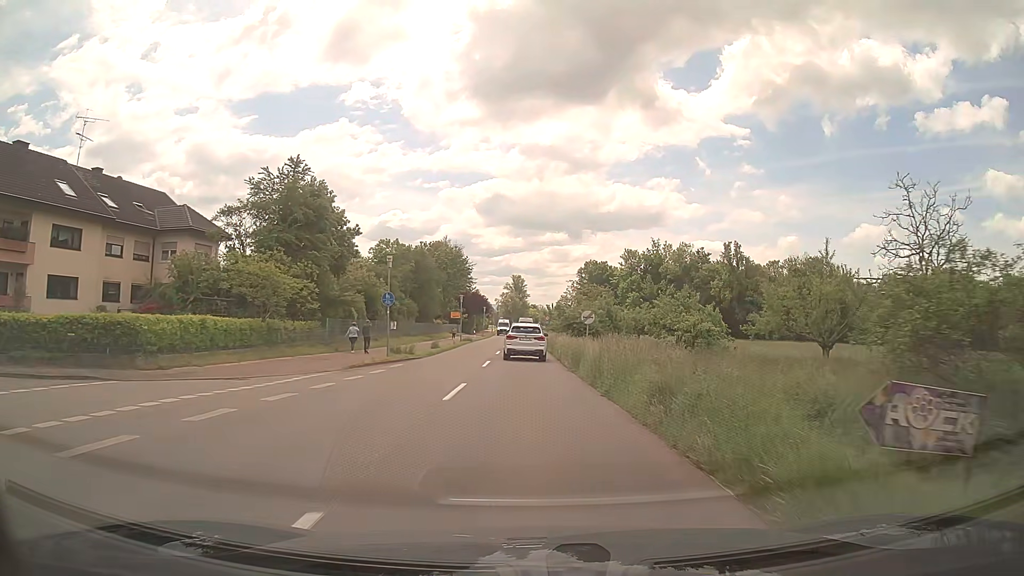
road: secondary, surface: asphalt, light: Day
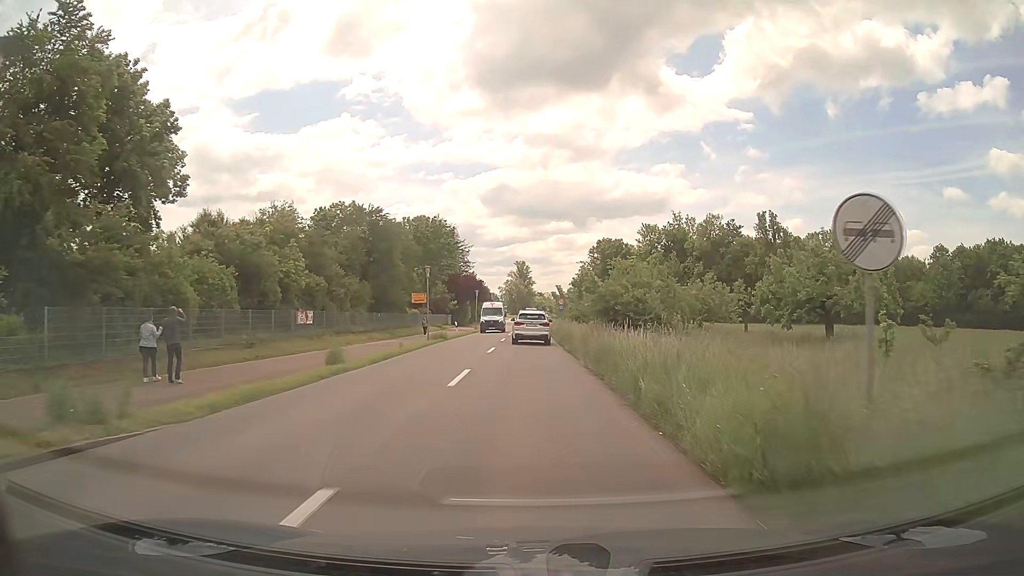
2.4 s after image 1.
(-0.1, +23.4) m; 0°
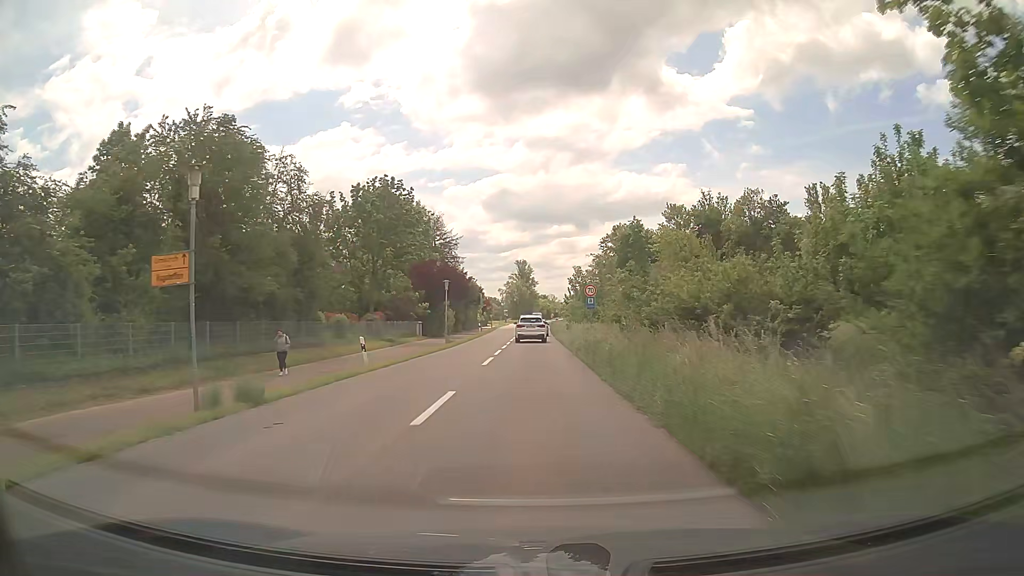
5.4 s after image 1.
(-0.1, +28.6) m; 0°
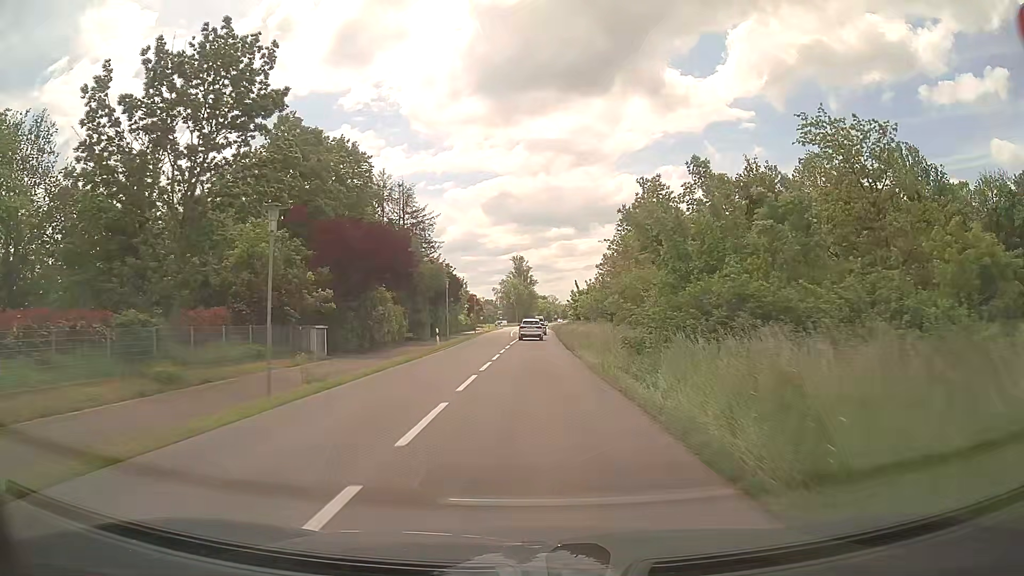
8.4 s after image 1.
(0.0, +31.5) m; 0°
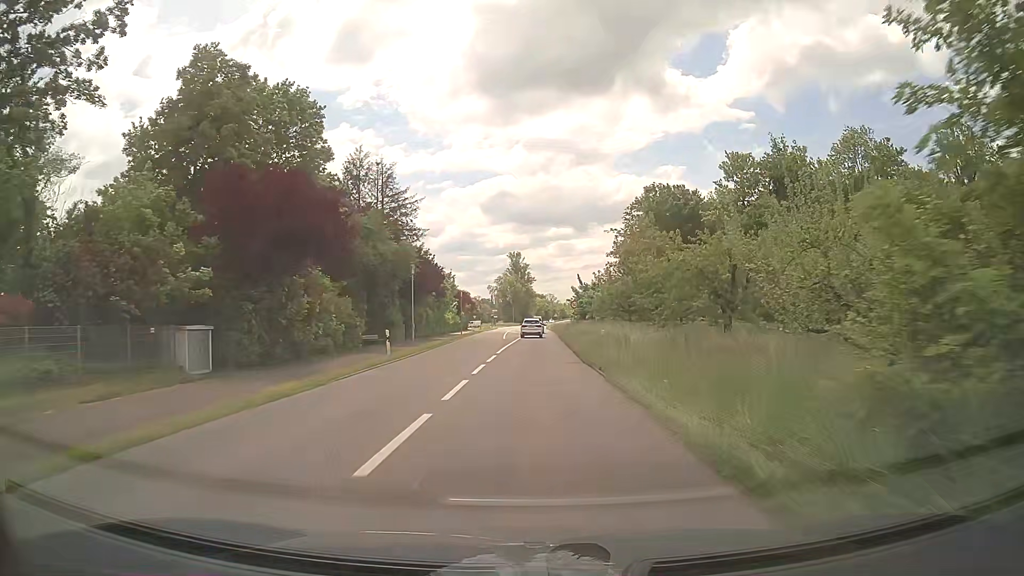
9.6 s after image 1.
(0.0, +13.7) m; 0°
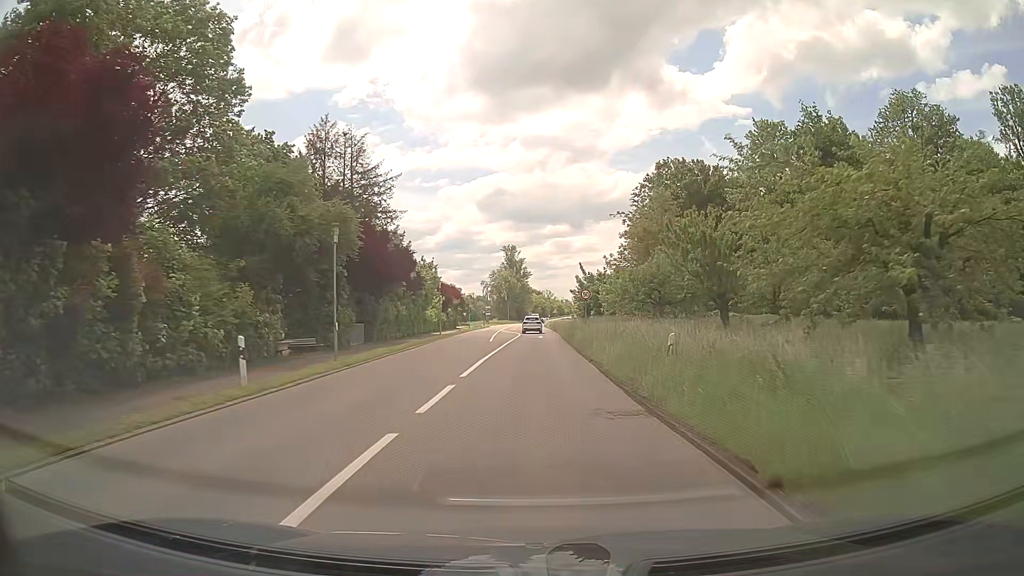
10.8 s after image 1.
(+0.1, +14.0) m; 0°
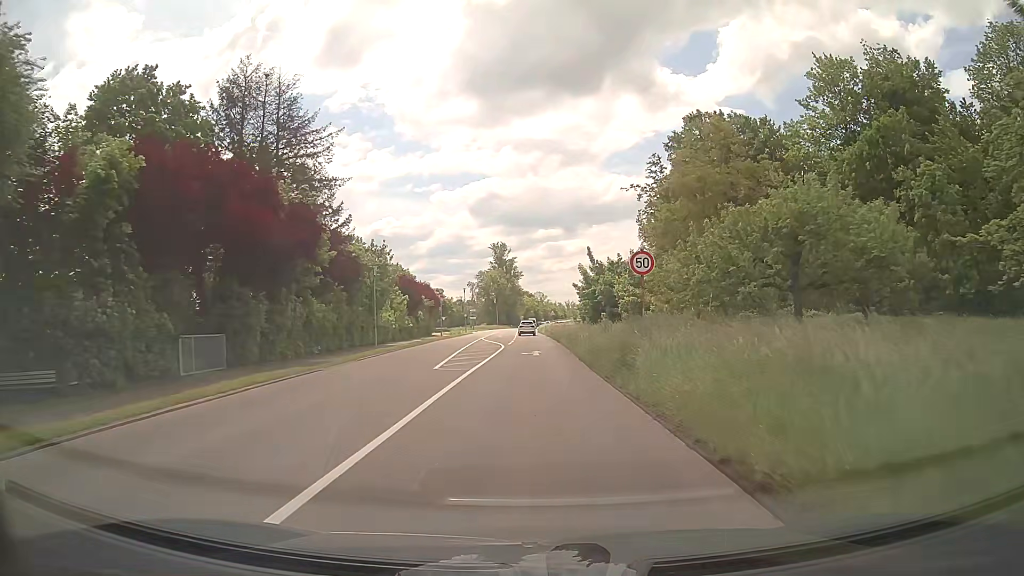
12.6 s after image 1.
(+0.2, +21.3) m; +1°
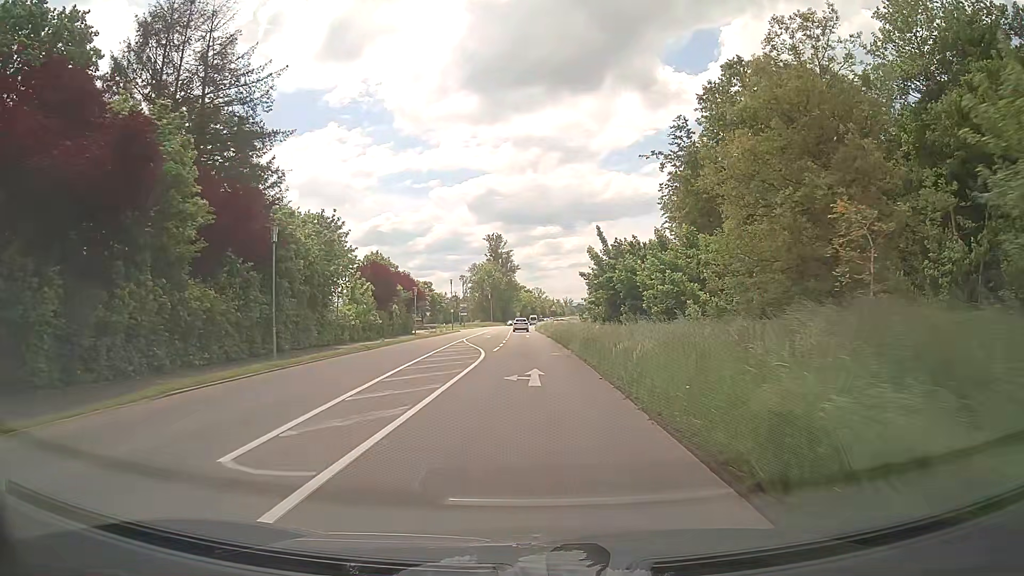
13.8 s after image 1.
(0.0, +14.2) m; 0°
(0, +10) (0, +20) (0, +30) (0, +40) (0, +50) (0, +60) (-1, +70) (-1, +80) (-1, +90) (-1, +100) m
